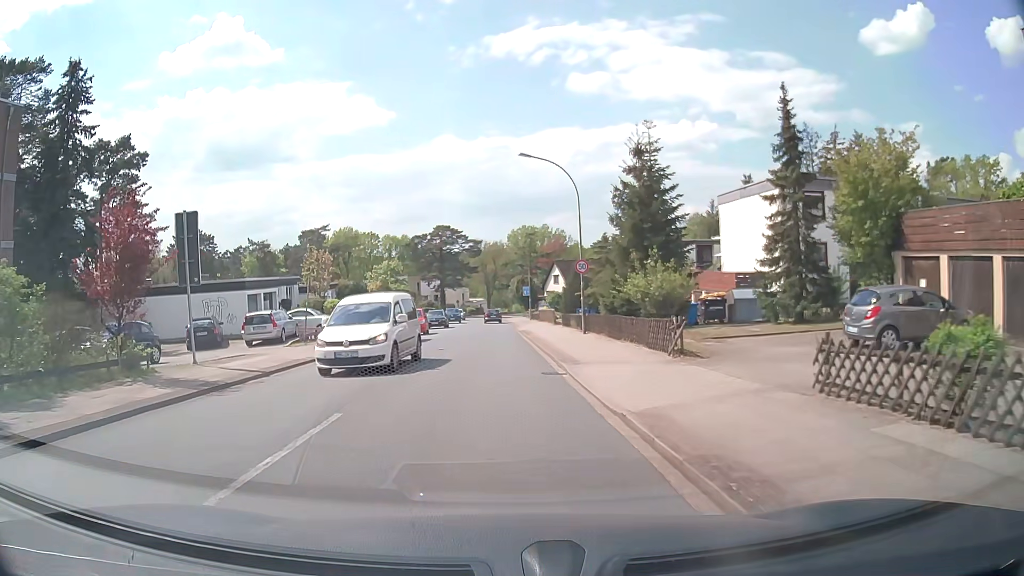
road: unclassified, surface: asphalt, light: Day
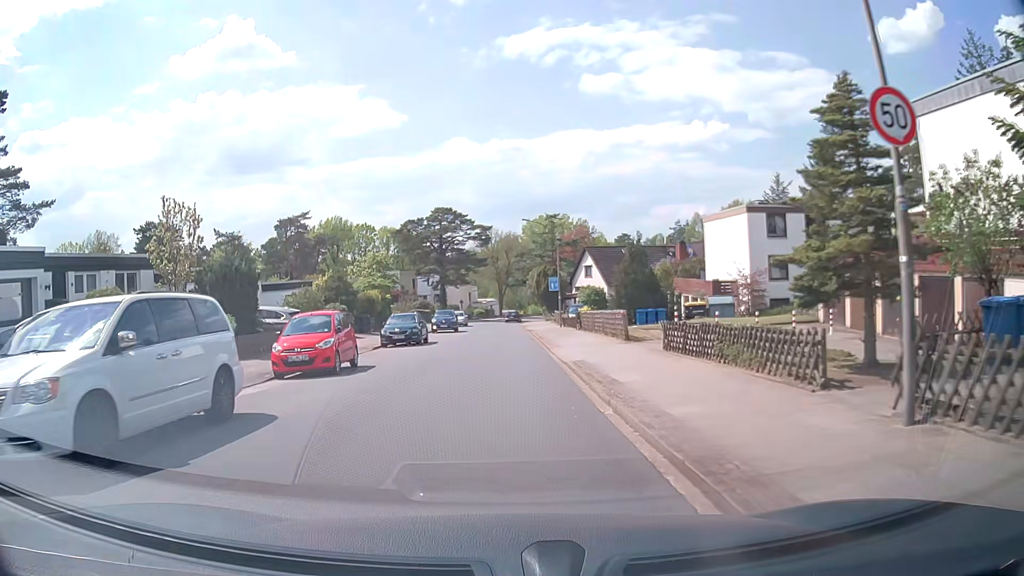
(-0.3, +23.4) m; -1°
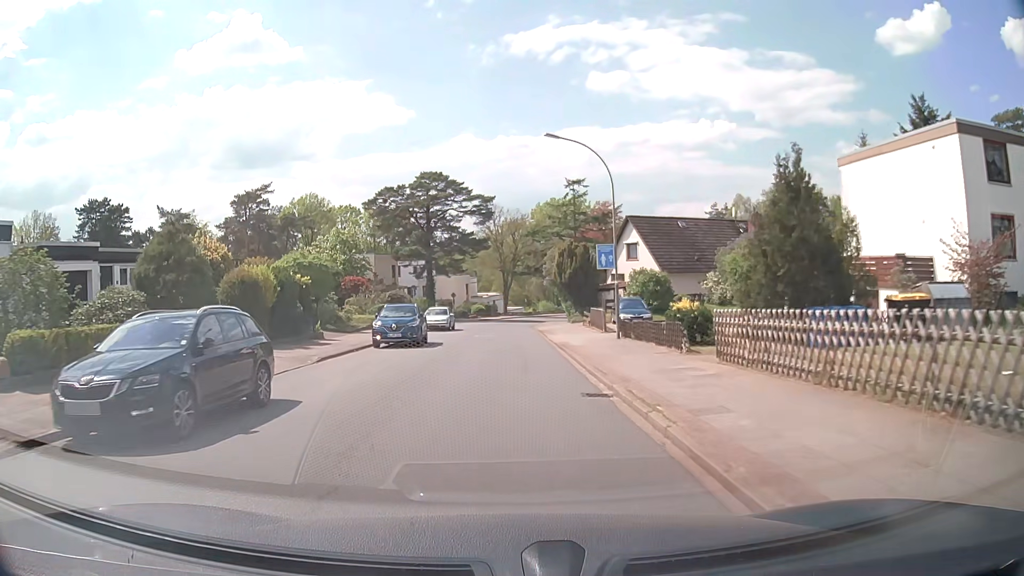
(-0.1, +22.8) m; 0°
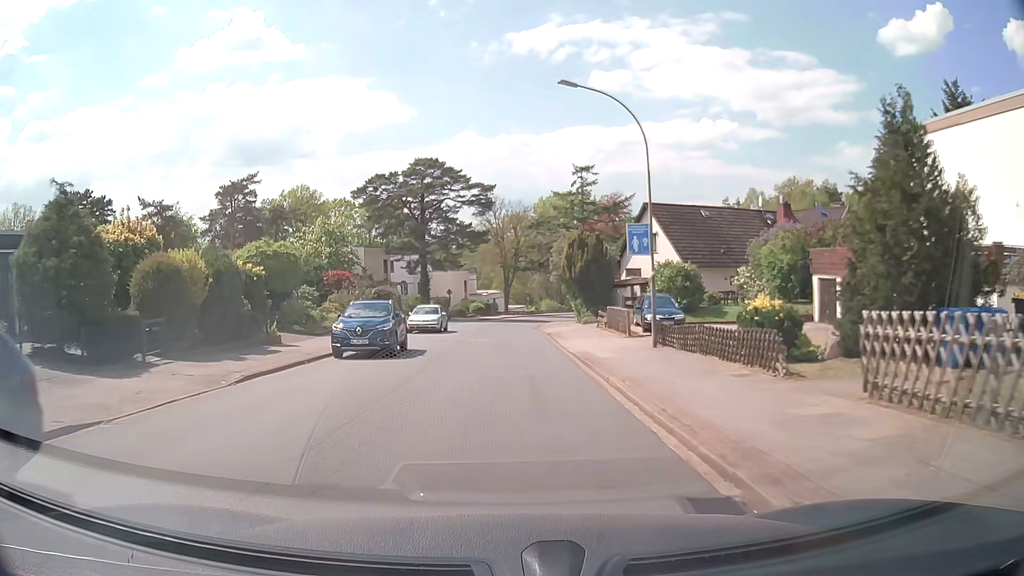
(0.0, +6.1) m; -1°
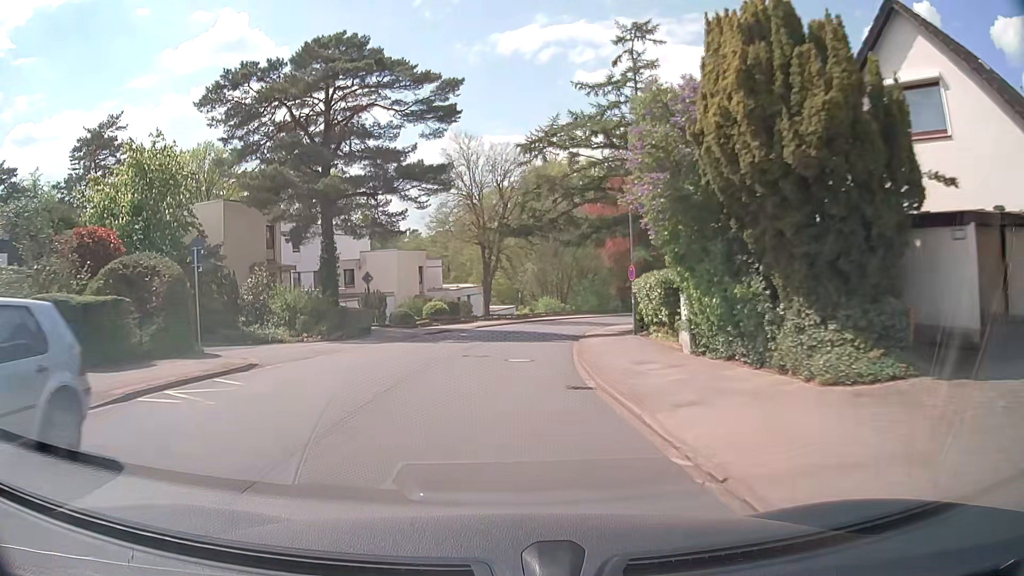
(+0.5, +32.5) m; +2°
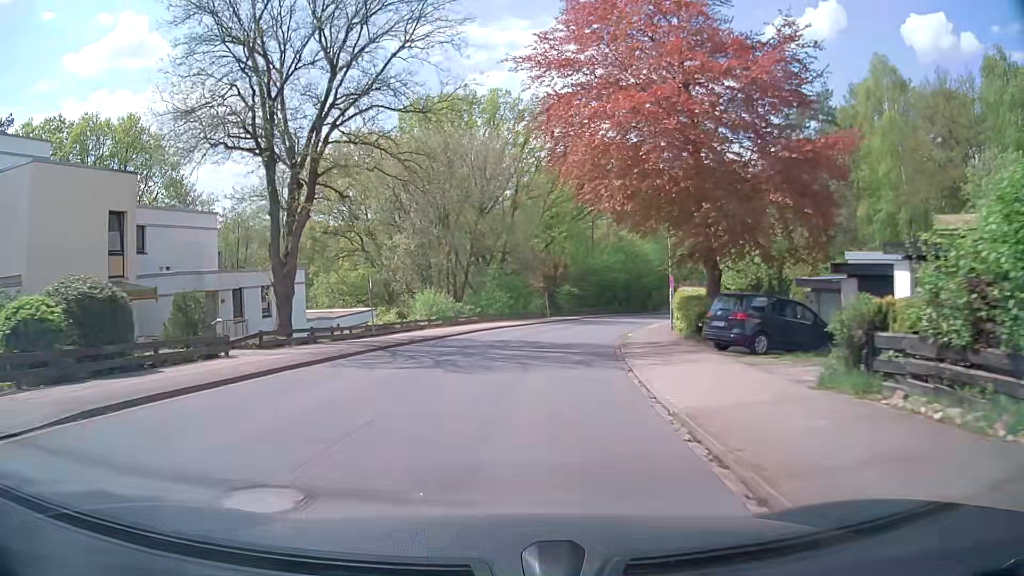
(+1.9, +33.9) m; +9°
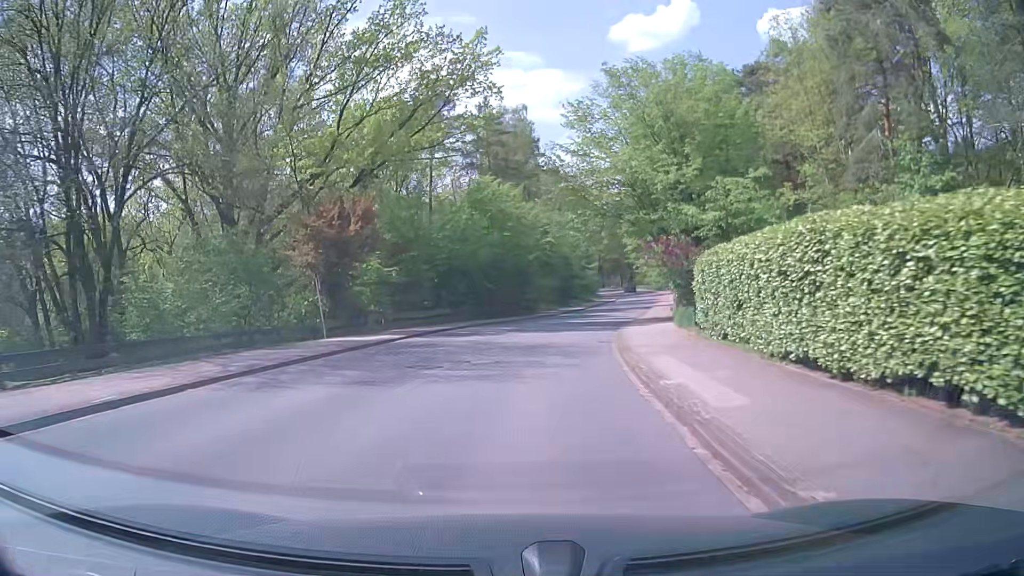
(+4.2, +34.1) m; +14°
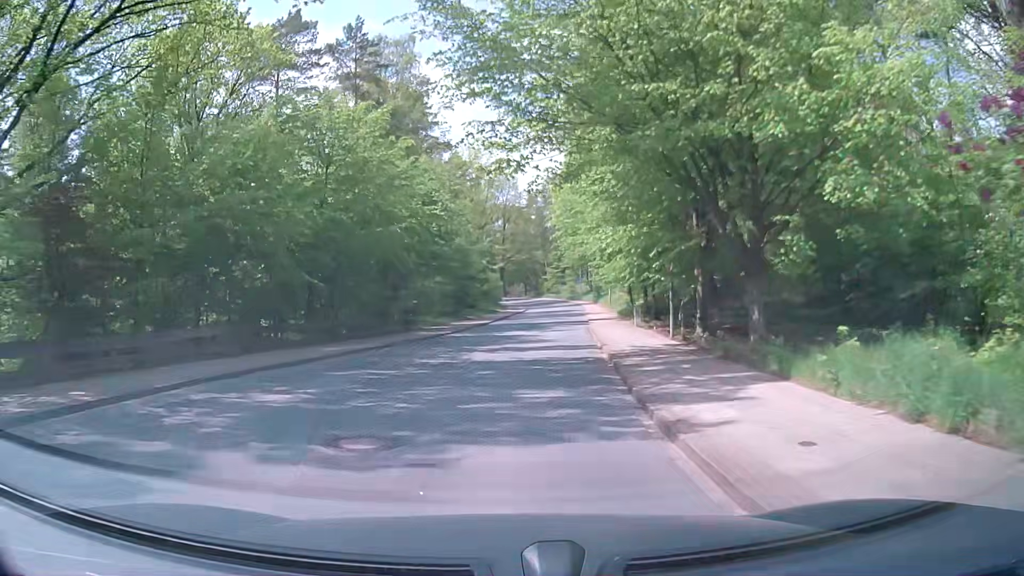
(+1.5, +20.7) m; +8°
(0, +10) (+1, +20) (+2, +30) (+3, +40) (+4, +50) (+5, +60) (+6, +70) (+7, +80) (+8, +90) (+8, +100) m
